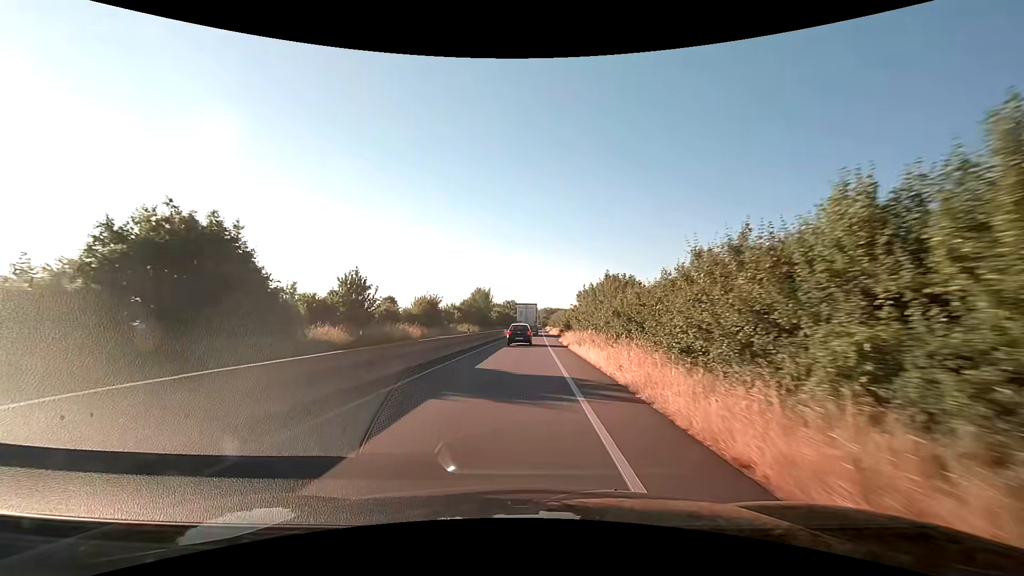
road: trunk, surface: asphalt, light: Day
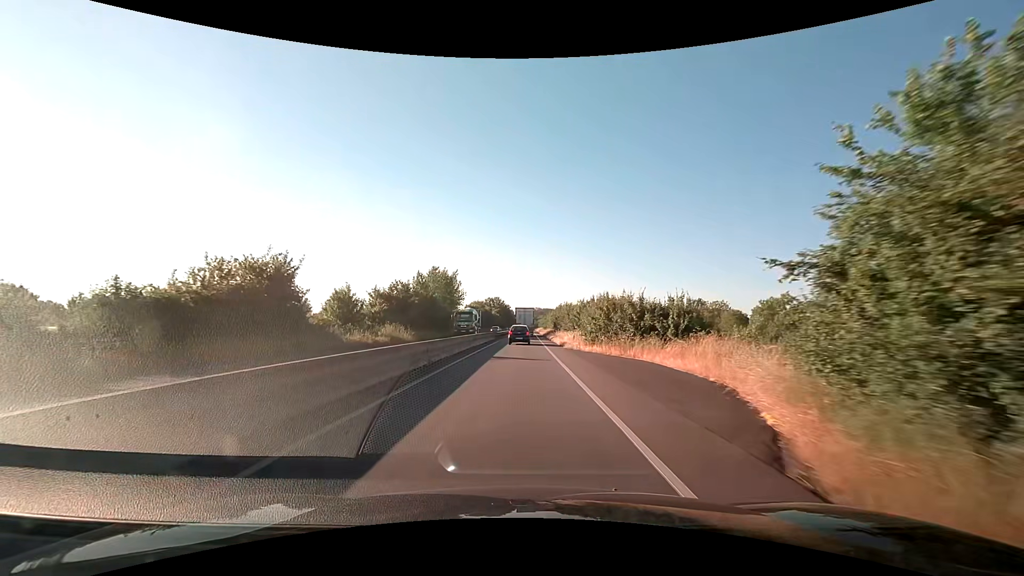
(+0.8, +44.3) m; +2°
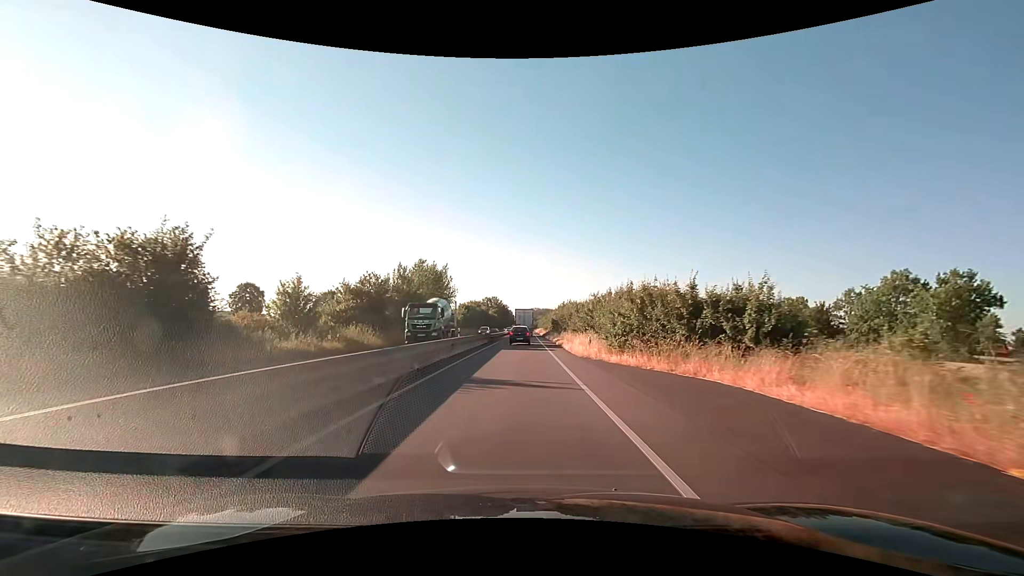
(0.0, +9.2) m; 0°
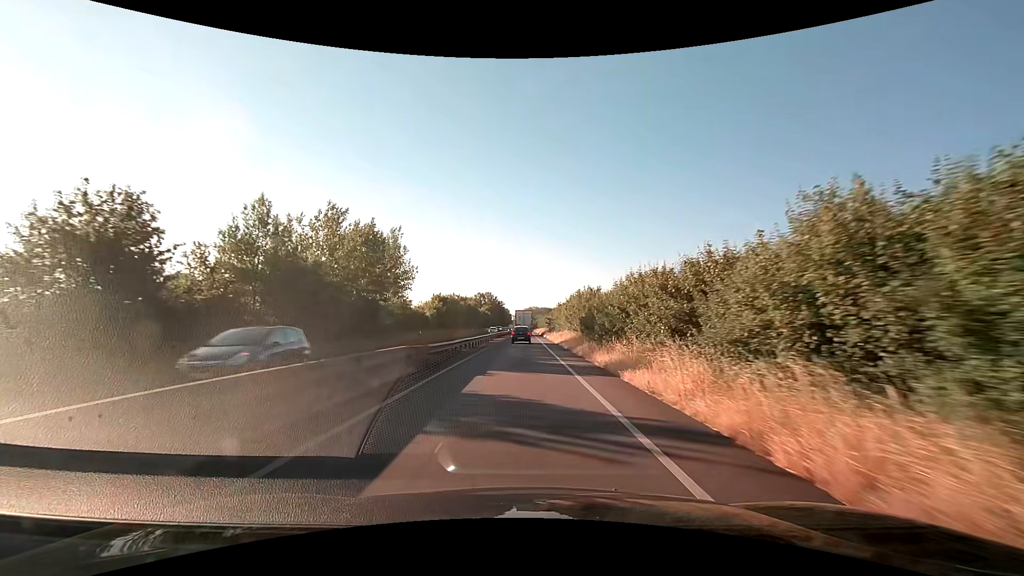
(0.0, +28.8) m; 0°
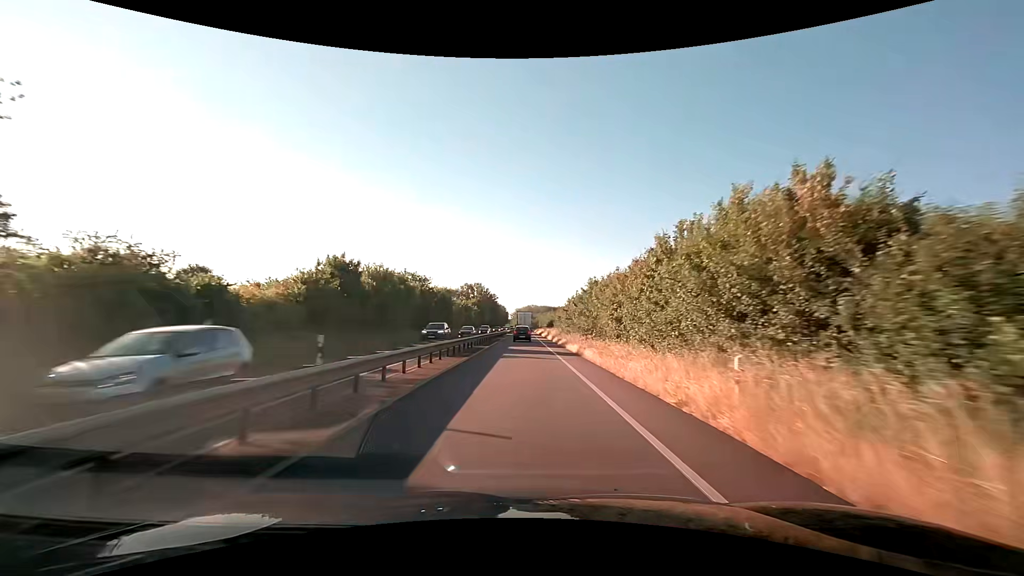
(+0.1, +41.4) m; 0°
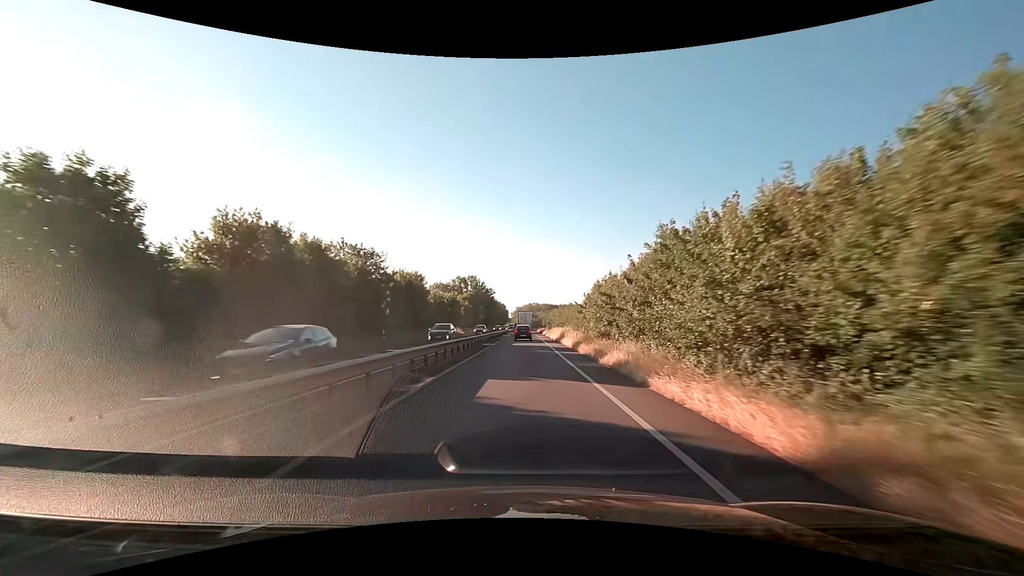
(0.0, +21.8) m; 0°
(0, +10) (0, +20) (0, +30) (0, +40) (0, +50) (0, +60) (0, +70) (0, +80) (0, +90) (0, +100) m
